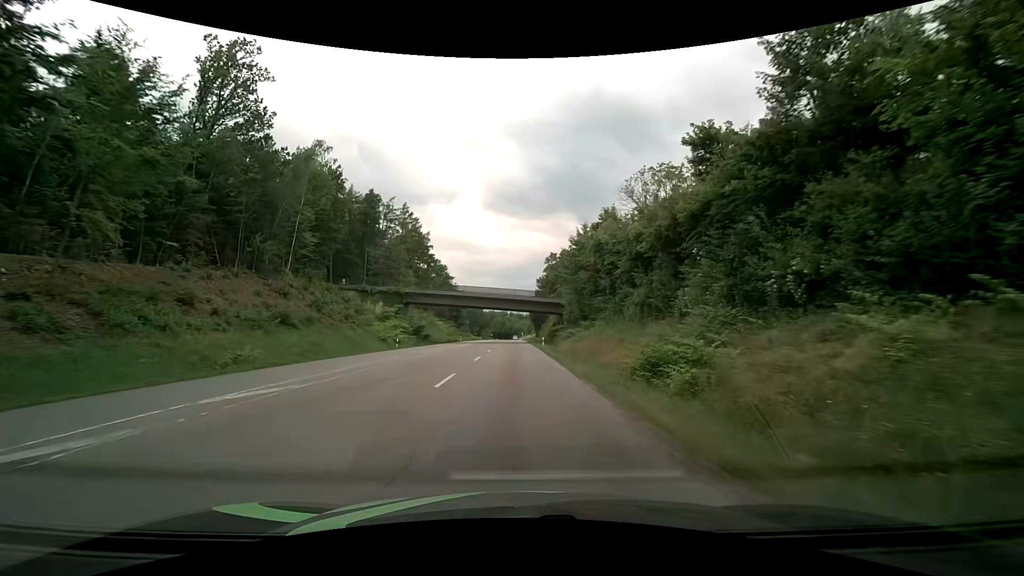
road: secondary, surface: asphalt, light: Day
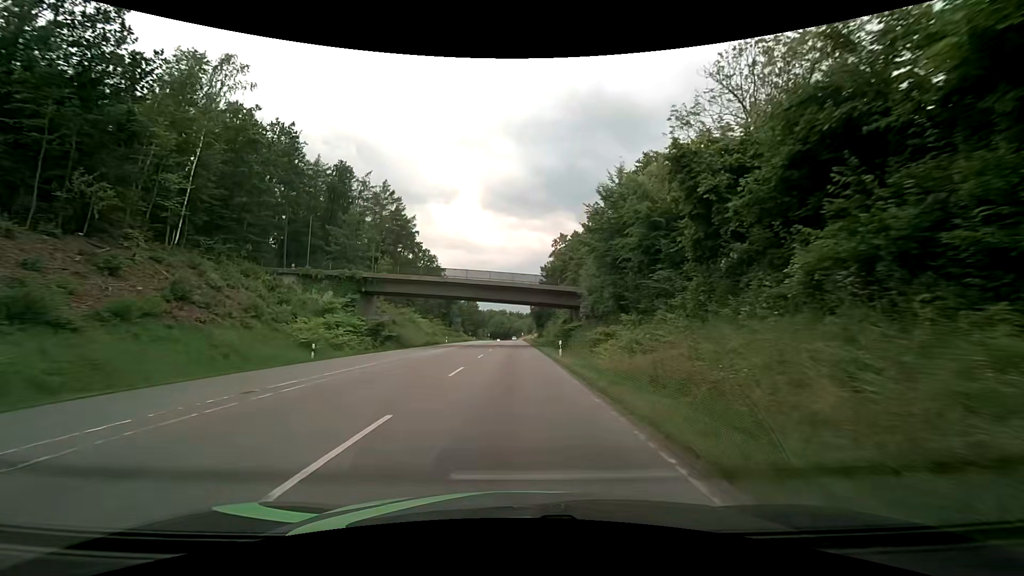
(0.0, +19.8) m; 0°
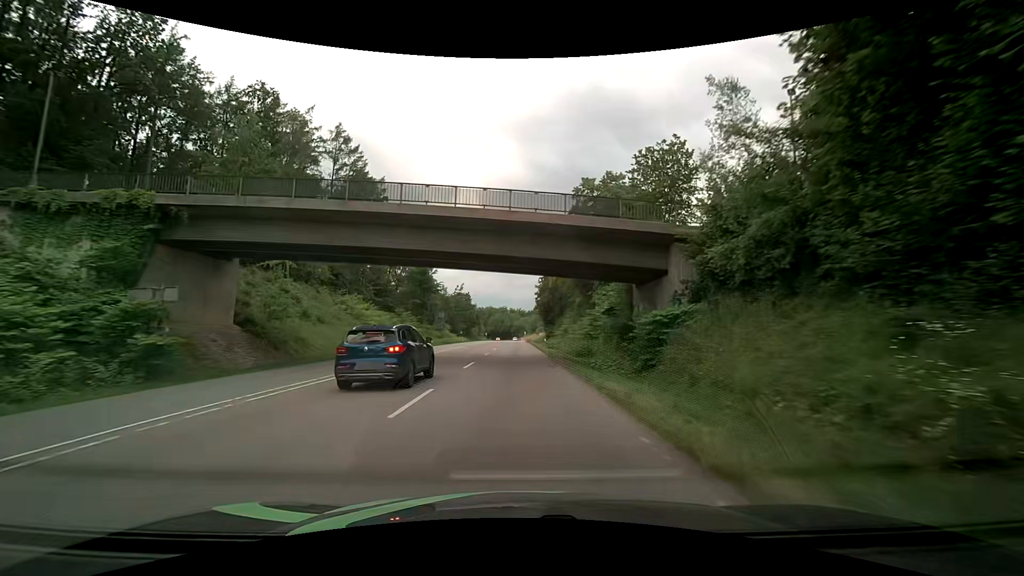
(0.0, +31.0) m; 0°
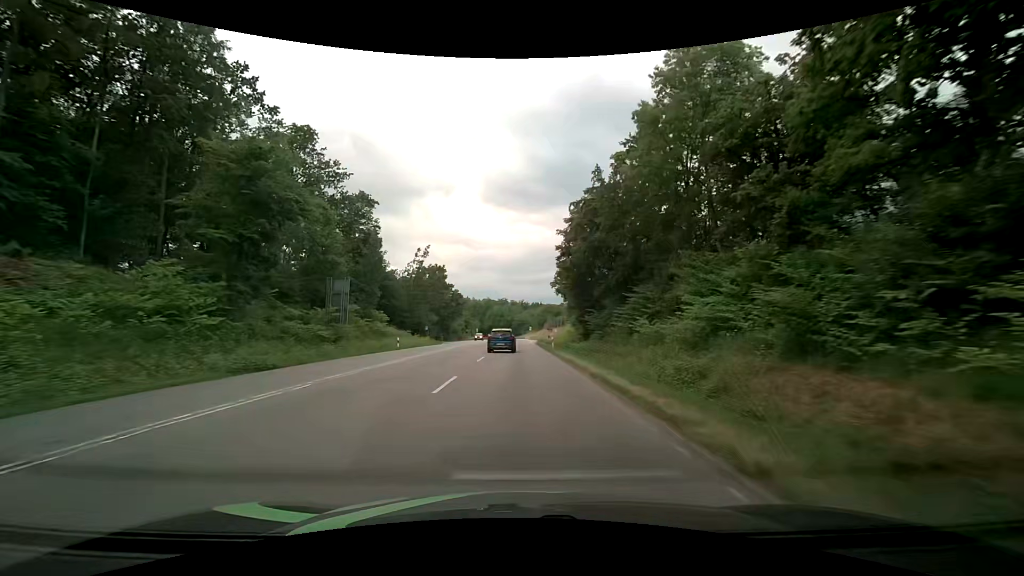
(0.0, +54.8) m; 0°
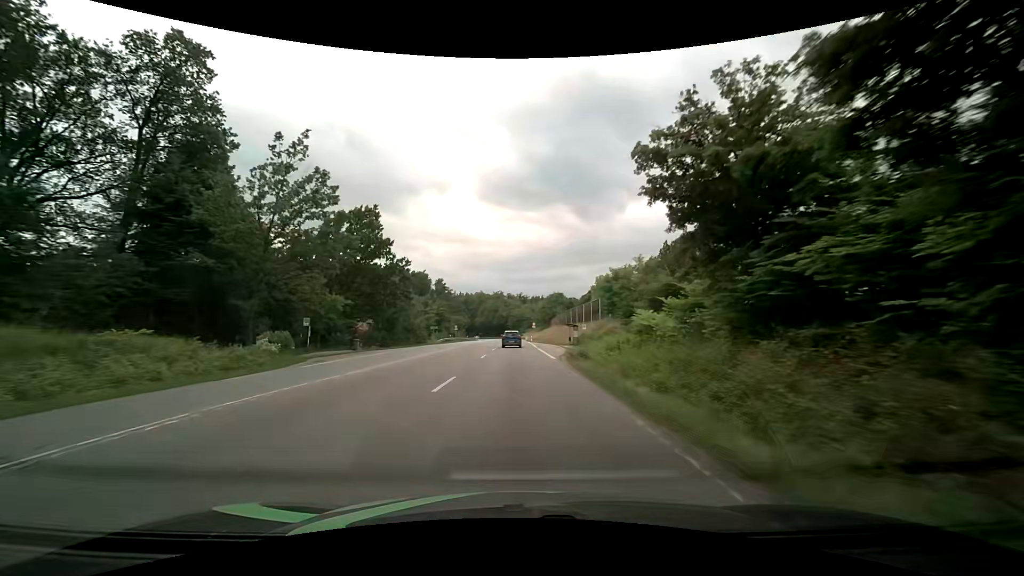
(+0.1, +46.0) m; +1°
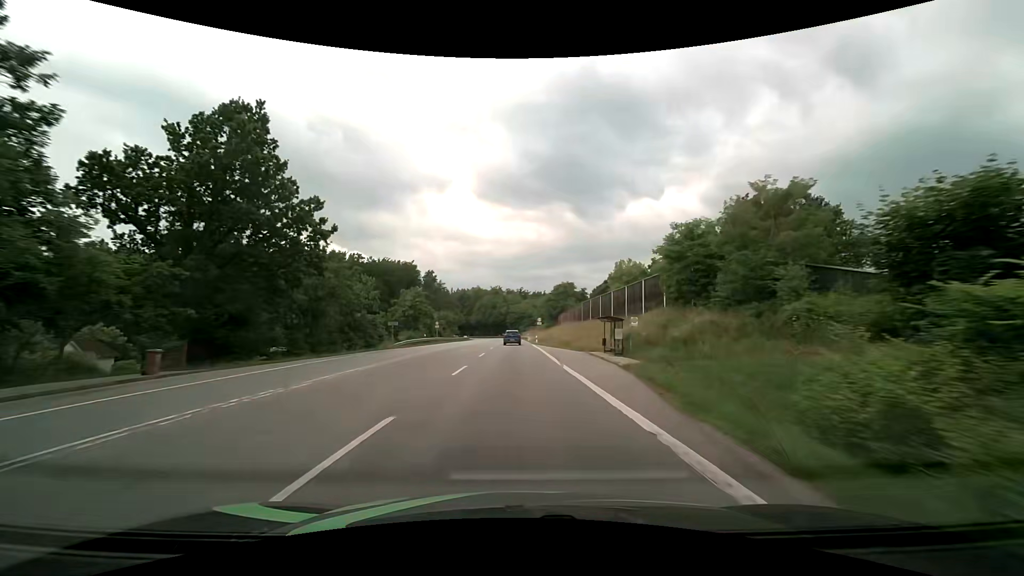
(-0.1, +23.6) m; 0°
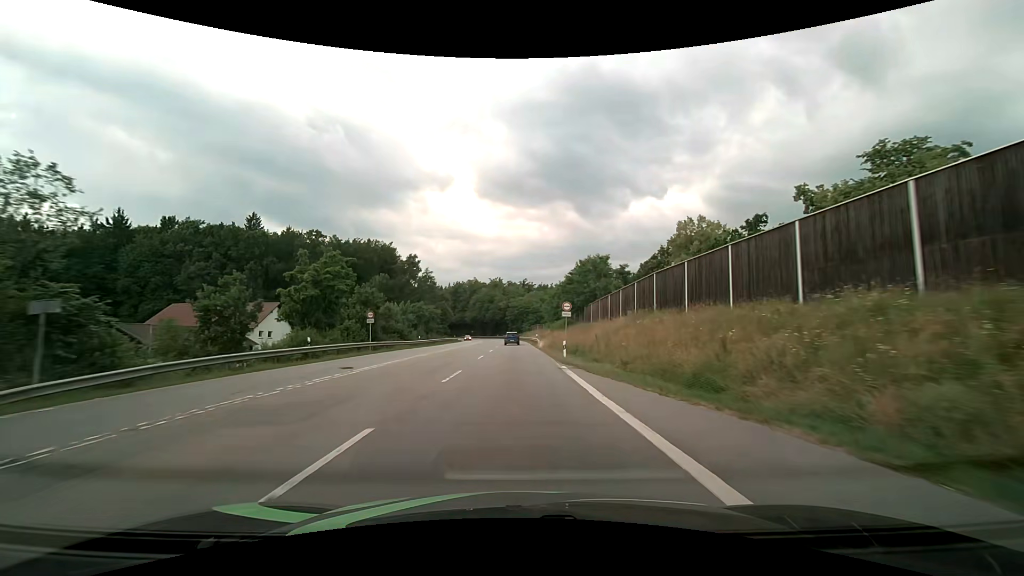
(-0.4, +36.1) m; -1°
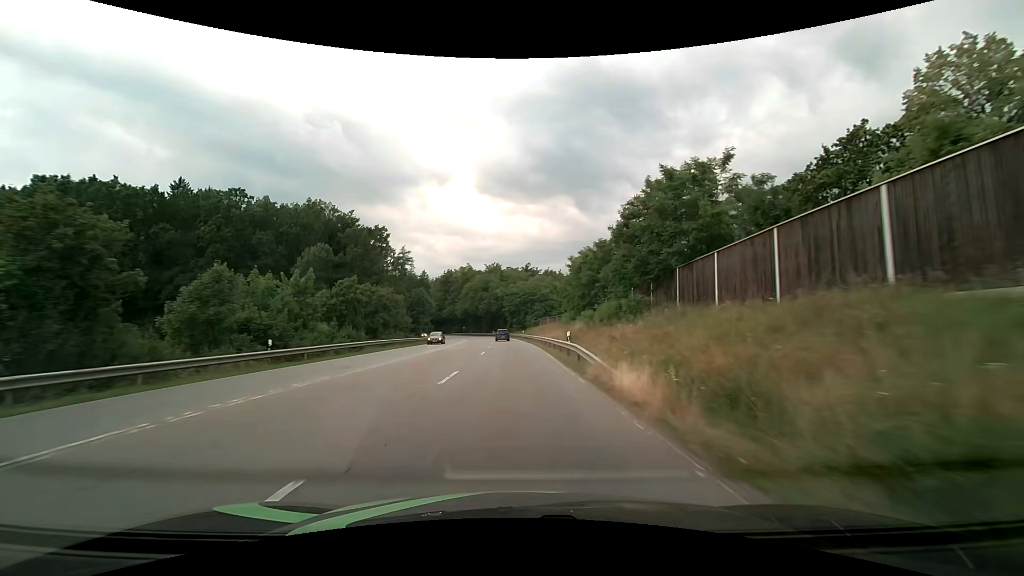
(-0.2, +36.6) m; 0°
(0, +10) (0, +20) (0, +30) (0, +40) (-1, +50) (-1, +60) (-2, +70) (-2, +80) (-4, +90) (-5, +100) m
